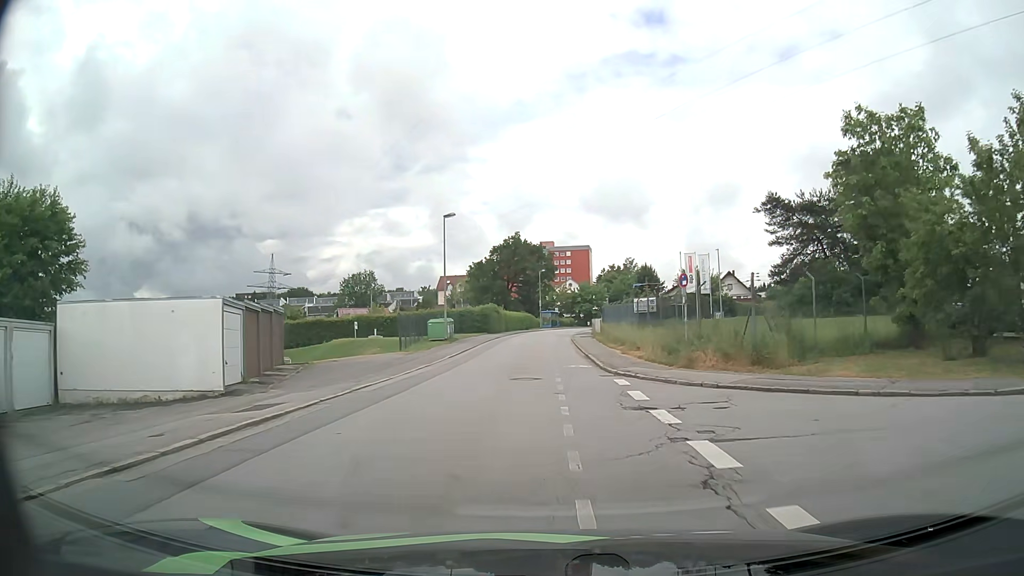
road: residential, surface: asphalt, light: Day
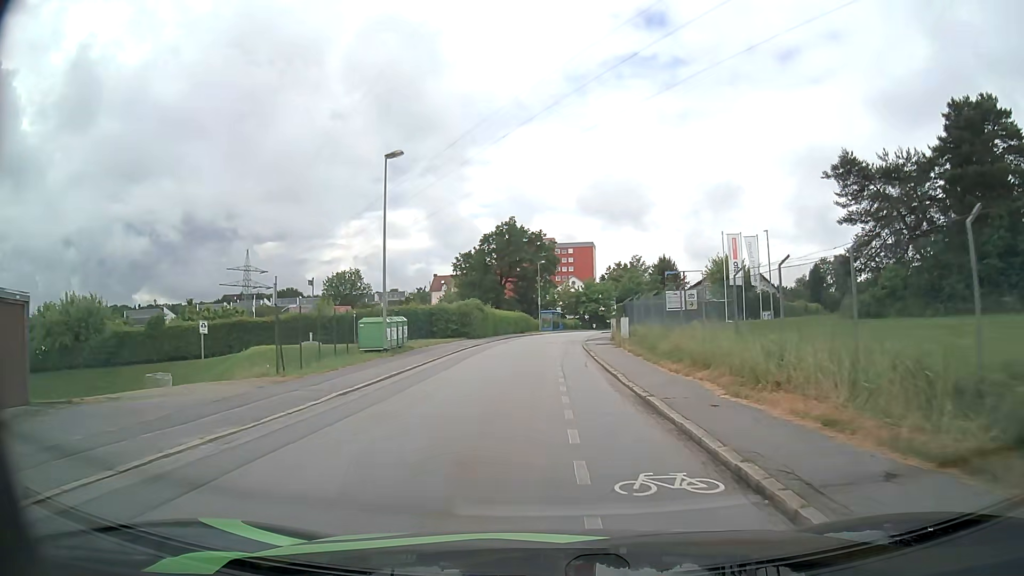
(-0.1, +16.5) m; 0°
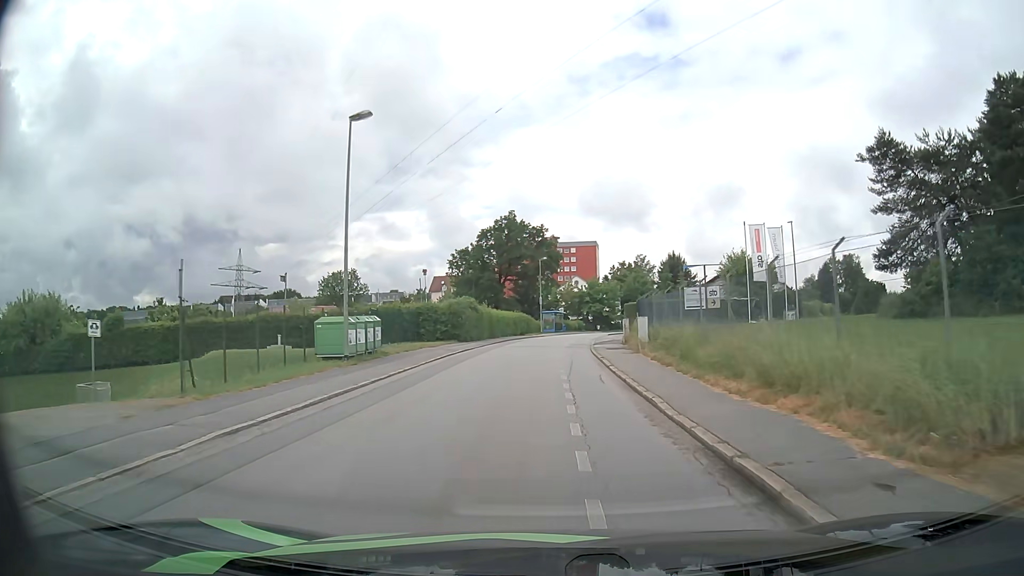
(0.0, +5.5) m; 0°
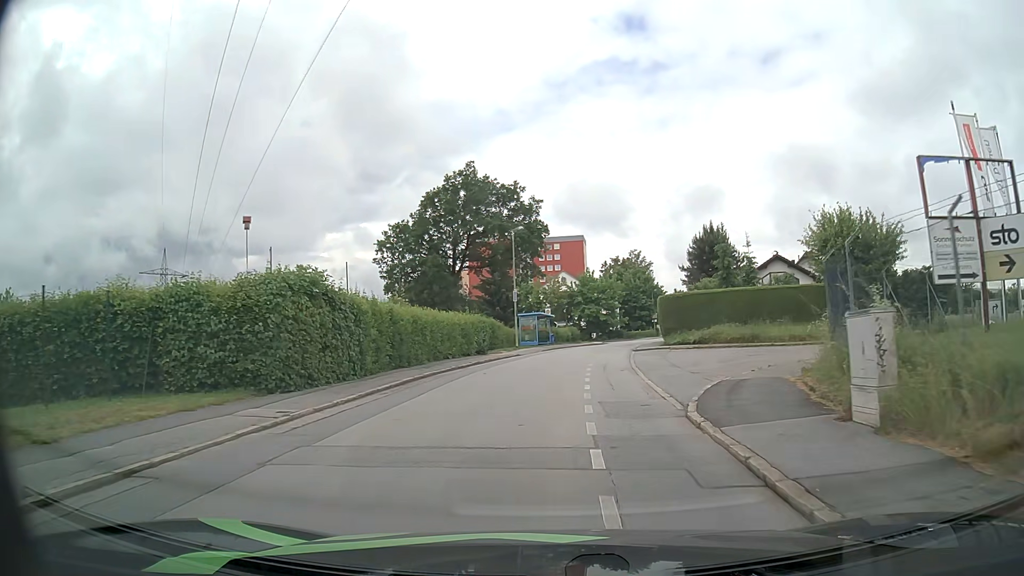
(0.0, +27.8) m; +1°
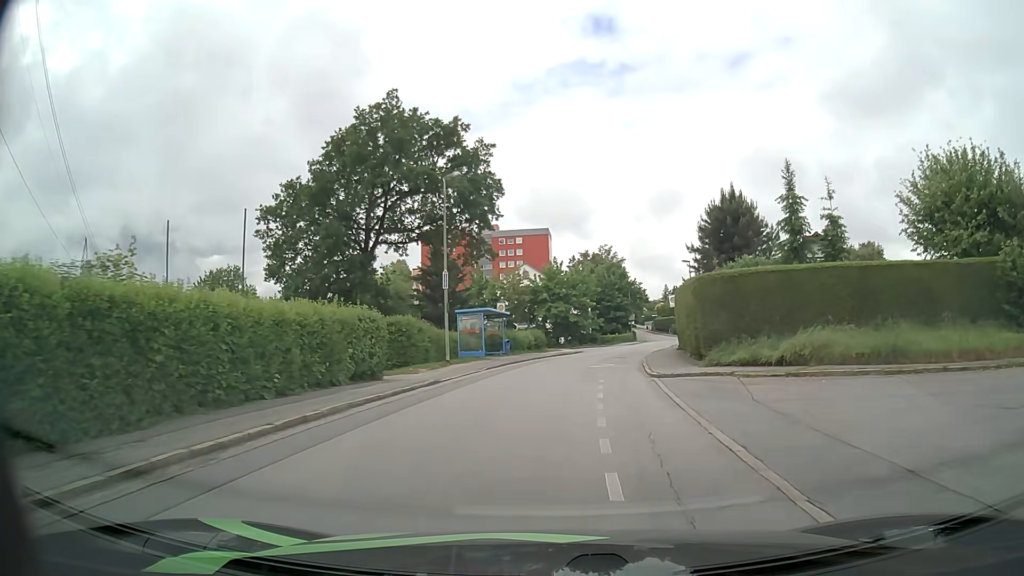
(+0.4, +17.0) m; +3°
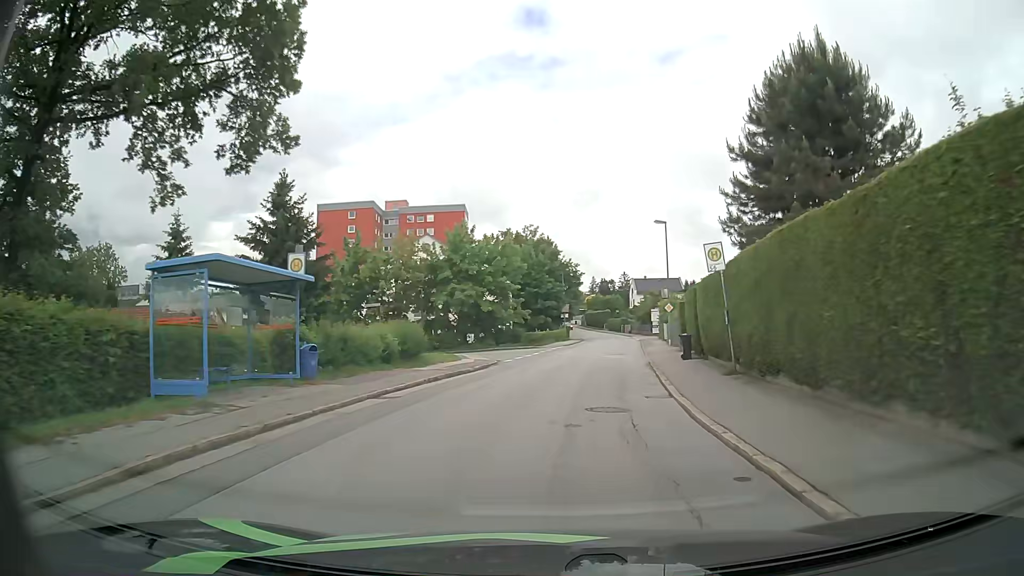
(+1.1, +23.2) m; +6°
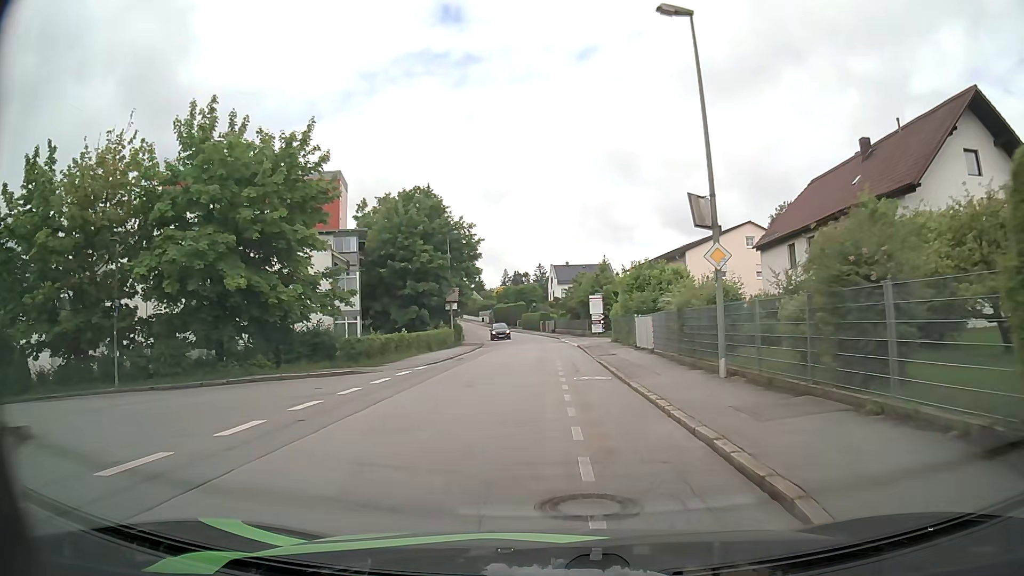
(+2.5, +30.1) m; +8°
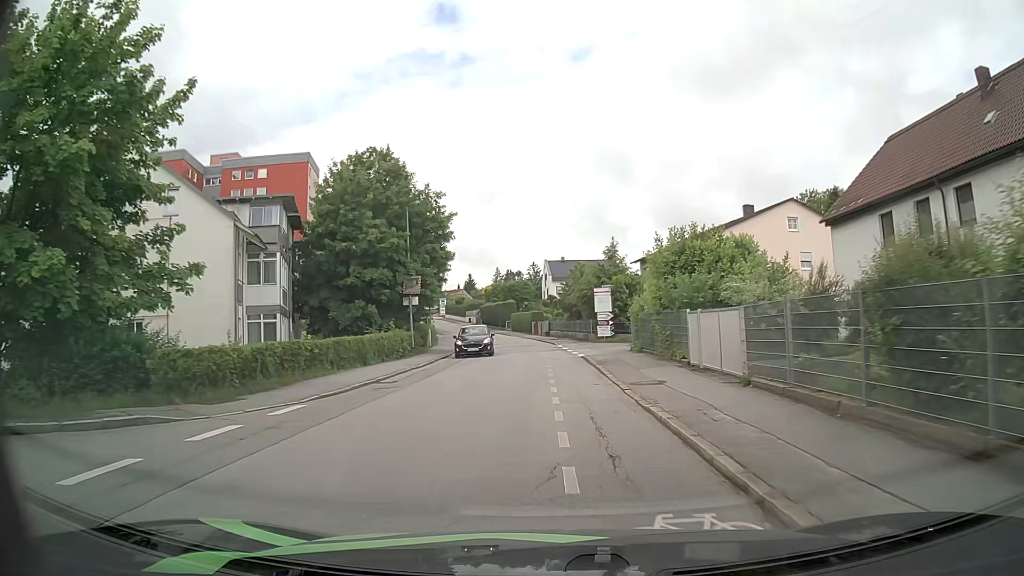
(+0.1, +12.3) m; +1°
(0, +10) (0, +20) (0, +30) (-1, +40) (-2, +50) (-3, +60) (-5, +70) (-7, +79) (-10, +89) (-12, +99) m
